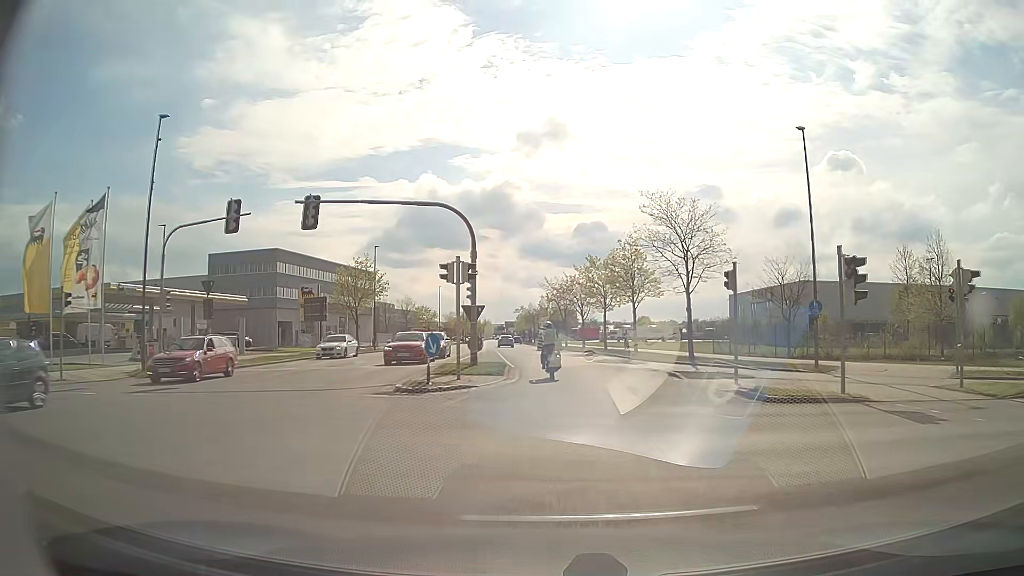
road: residential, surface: asphalt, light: Day
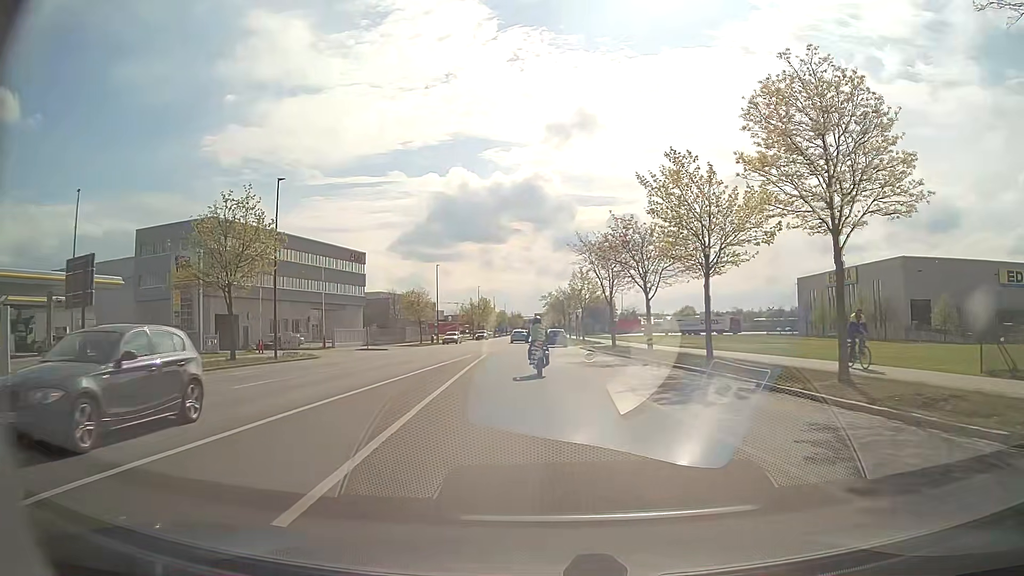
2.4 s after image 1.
(+0.1, +29.6) m; -3°
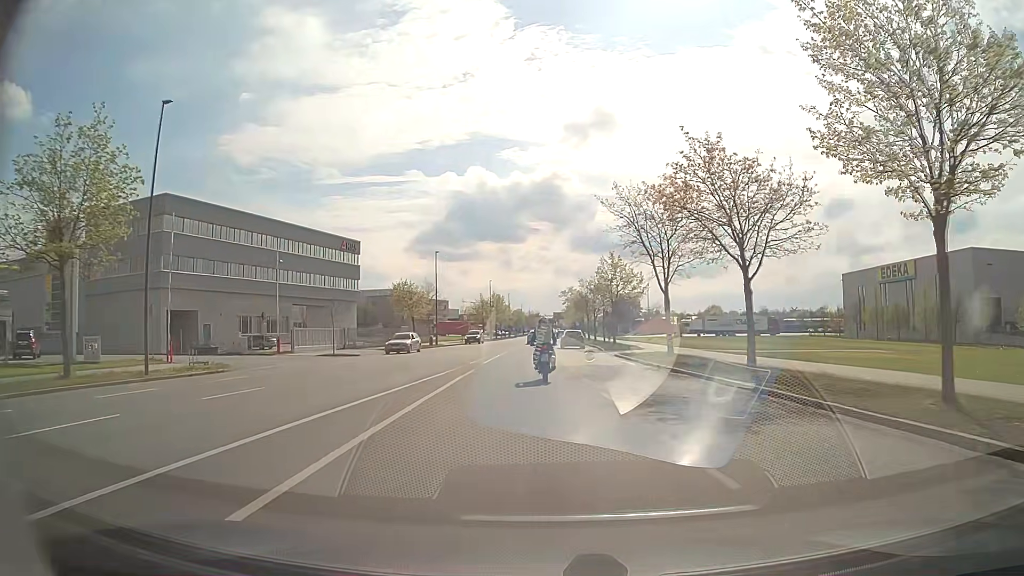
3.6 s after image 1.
(-0.1, +14.8) m; -2°
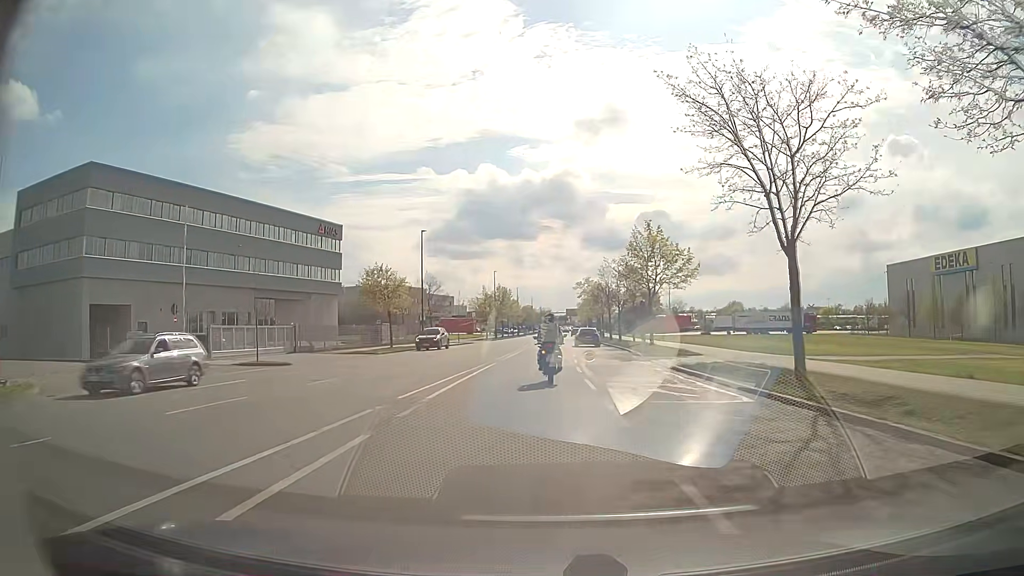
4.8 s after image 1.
(0.0, +14.6) m; -1°
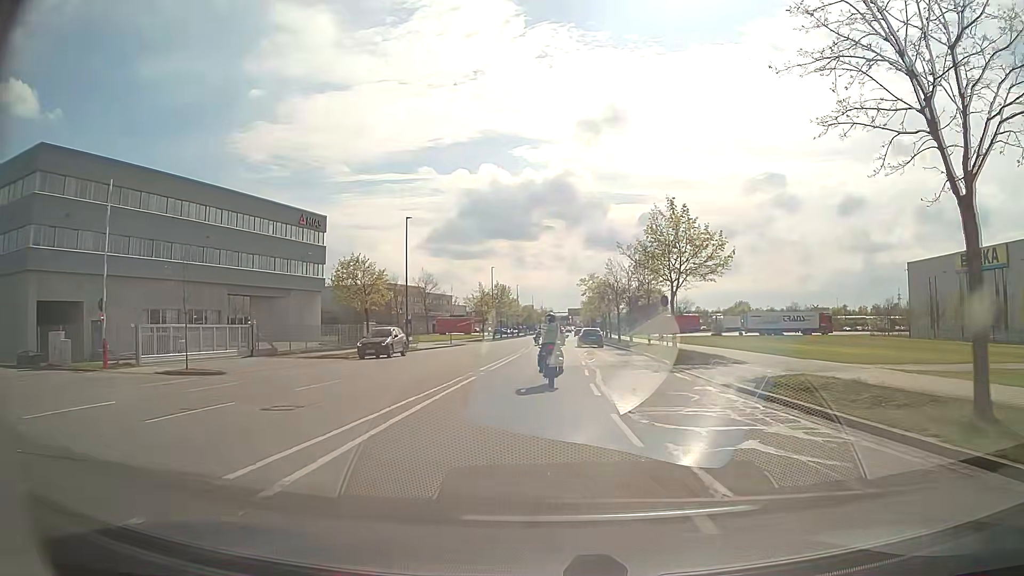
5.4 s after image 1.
(0.0, +7.2) m; 0°
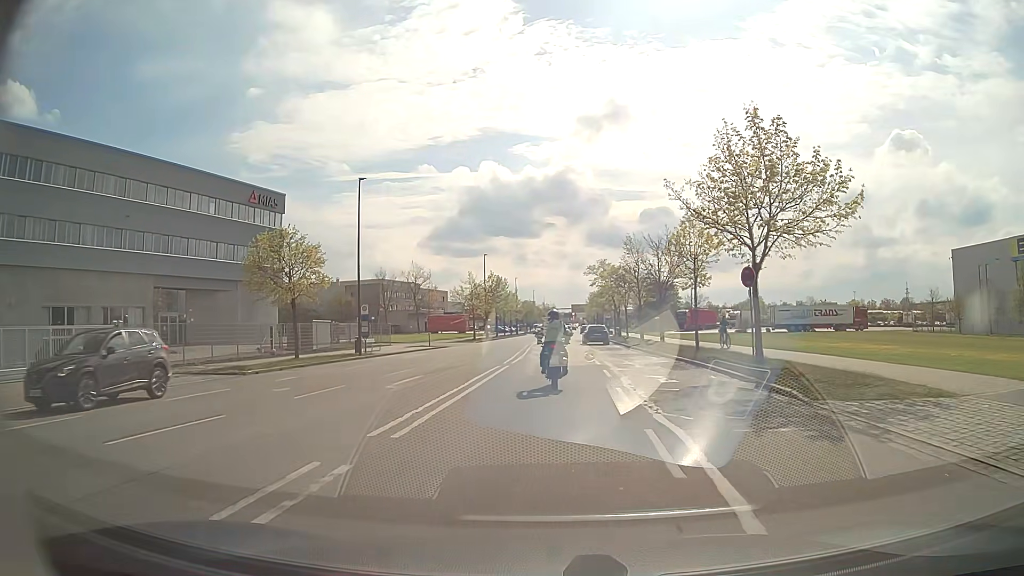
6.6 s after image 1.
(-0.1, +13.8) m; 0°
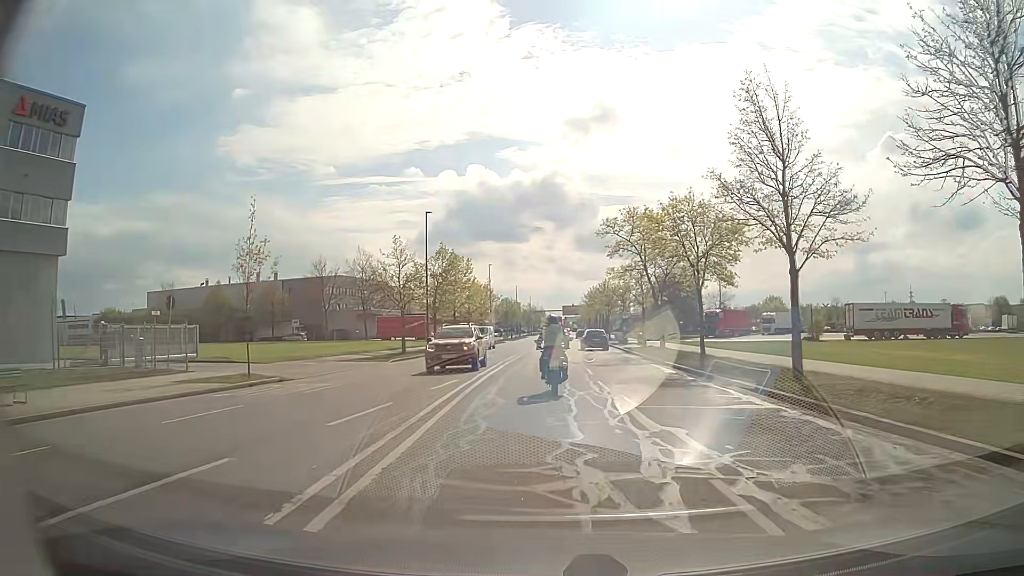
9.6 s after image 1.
(+0.2, +32.9) m; +1°
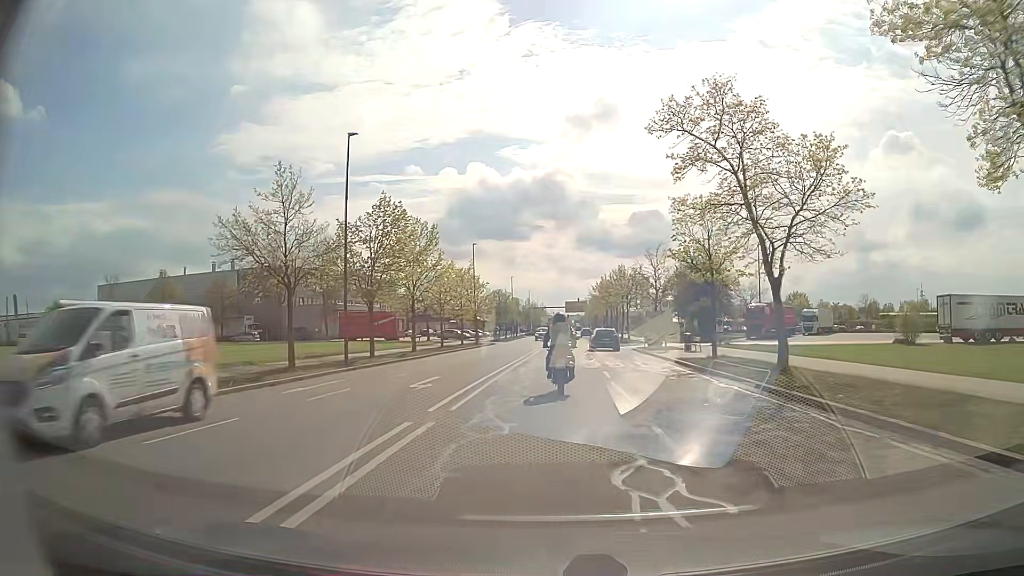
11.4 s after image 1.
(+0.1, +20.4) m; 0°
(0, +10) (0, +20) (+1, +30) (+1, +40) (+1, +50) (+1, +60) (+2, +70) (+2, +80) (+2, +90) (+3, +100) m
